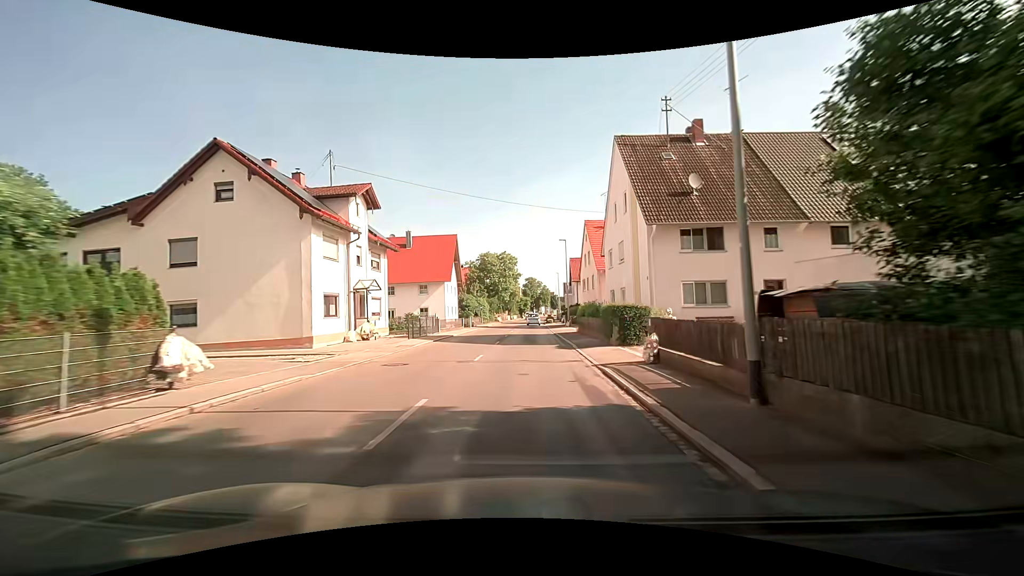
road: tertiary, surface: asphalt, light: Day
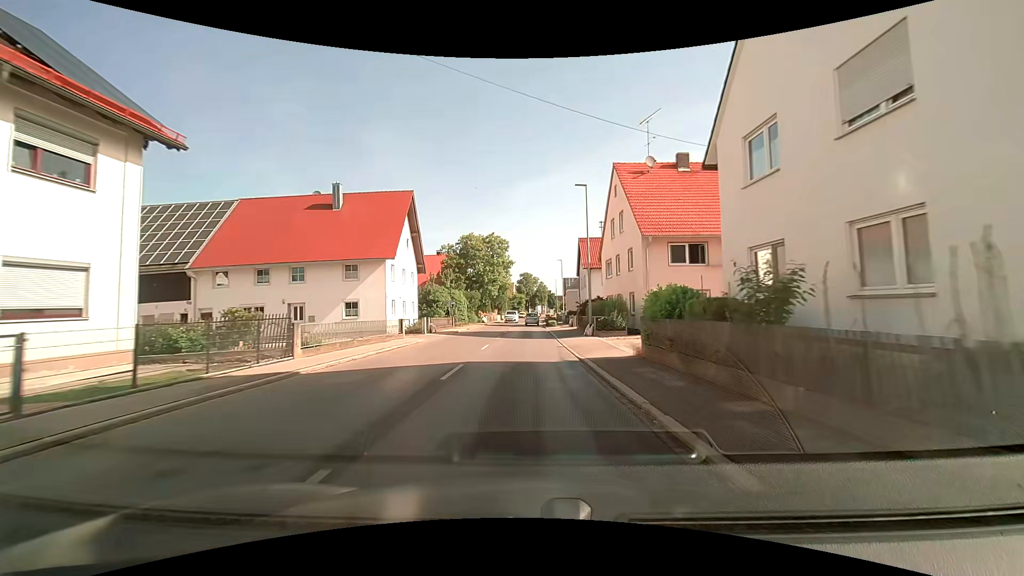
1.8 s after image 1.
(+0.3, +21.6) m; +1°
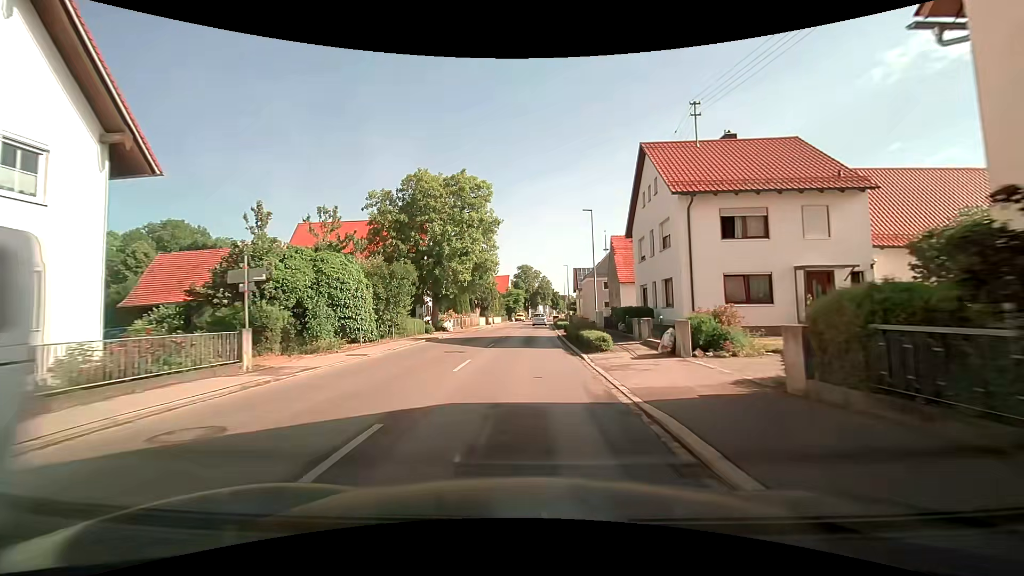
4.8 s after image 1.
(0.0, +34.1) m; 0°
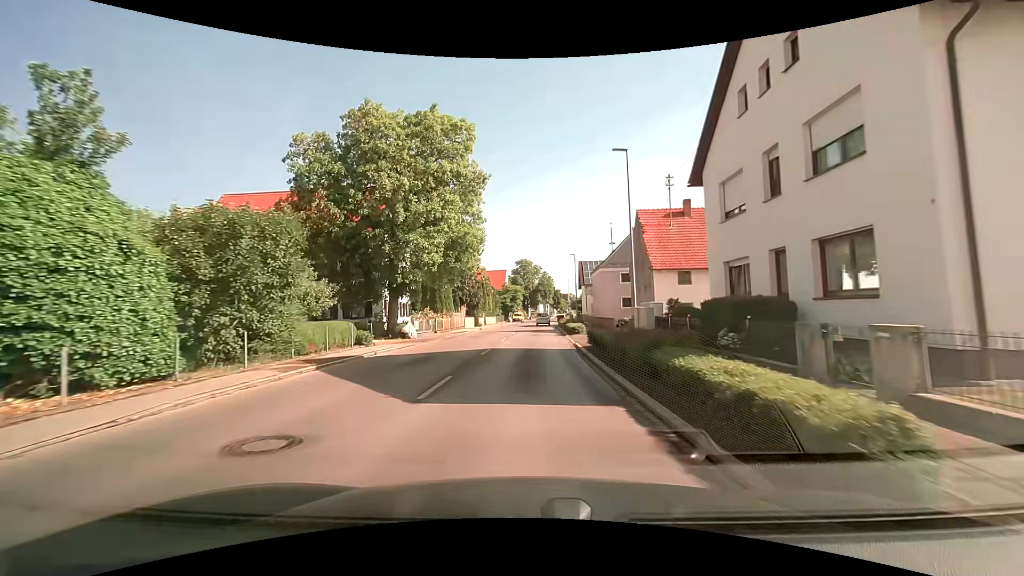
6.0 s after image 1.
(-0.1, +13.2) m; -1°
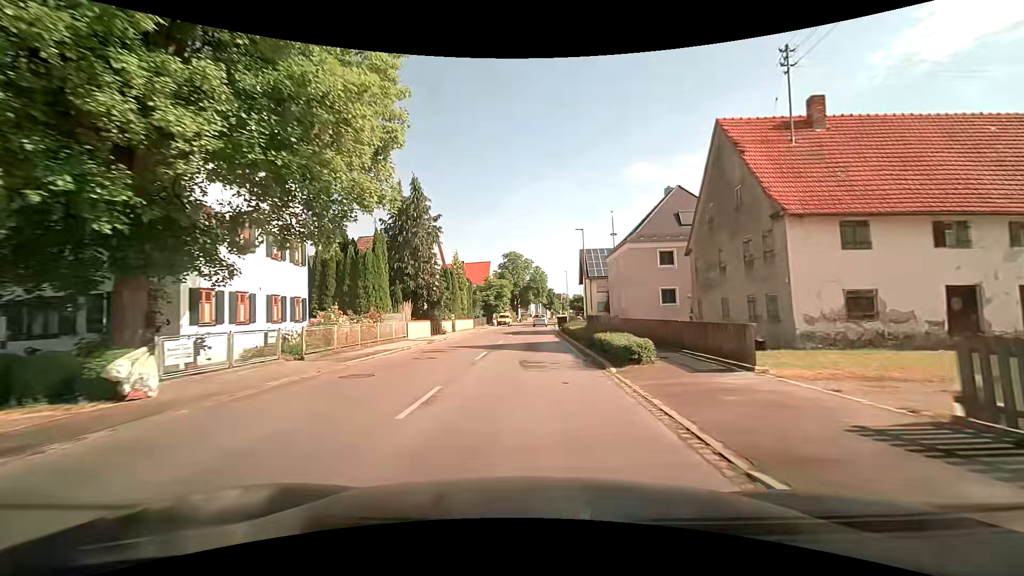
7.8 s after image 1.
(+0.3, +19.4) m; +1°
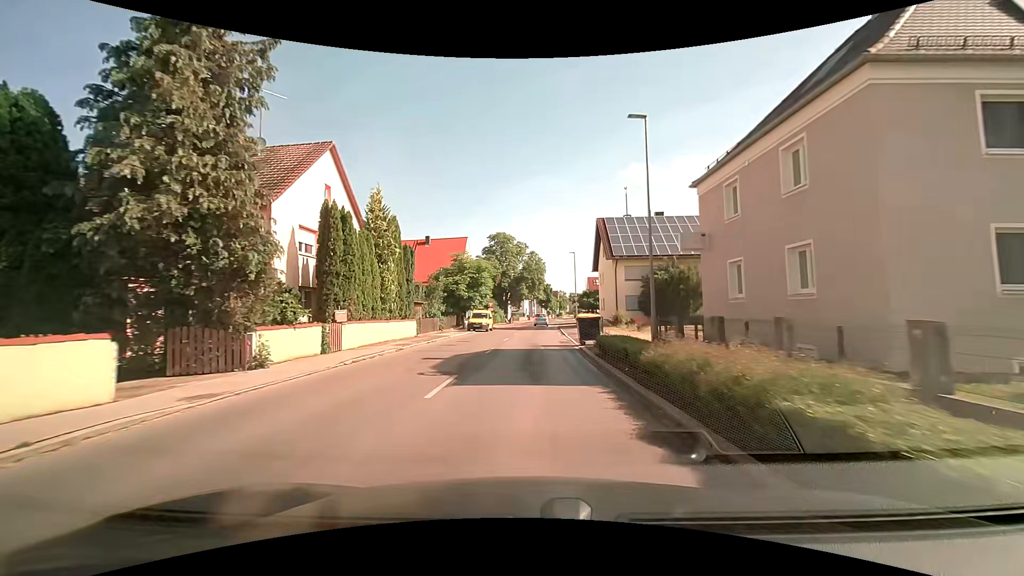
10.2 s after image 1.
(+0.4, +25.4) m; +1°
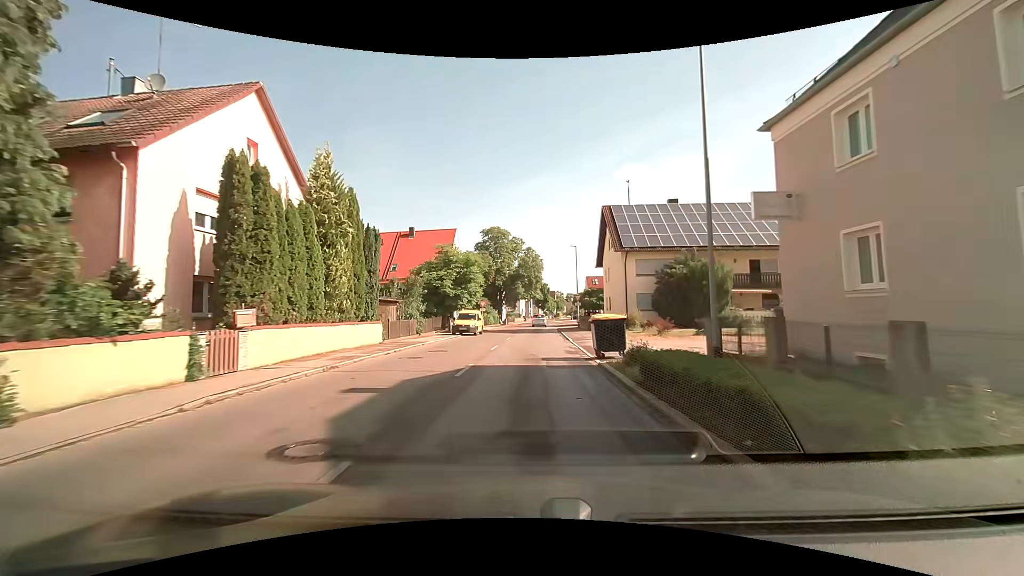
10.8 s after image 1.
(0.0, +6.4) m; 0°
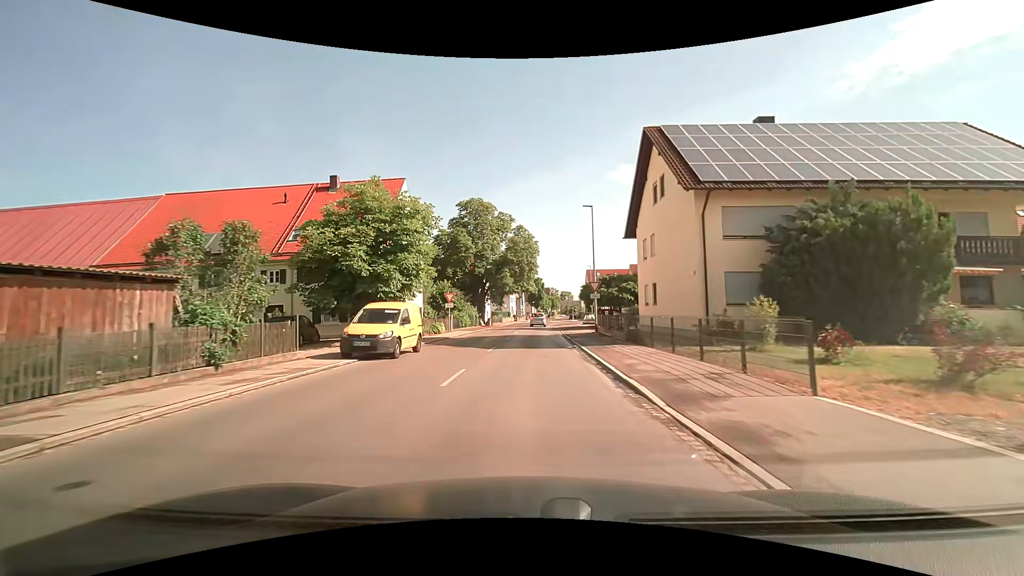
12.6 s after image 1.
(+0.3, +19.6) m; +1°
(0, +10) (0, +20) (0, +30) (0, +40) (+1, +50) (+1, +60) (+3, +70) (+6, +79) (+12, +87) (+21, +90) m
